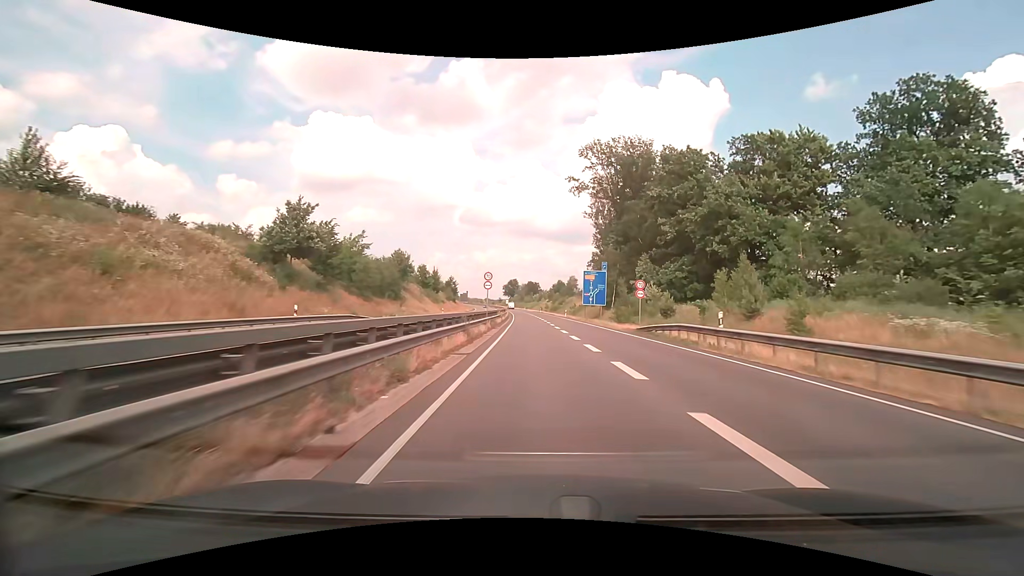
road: trunk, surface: asphalt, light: Day
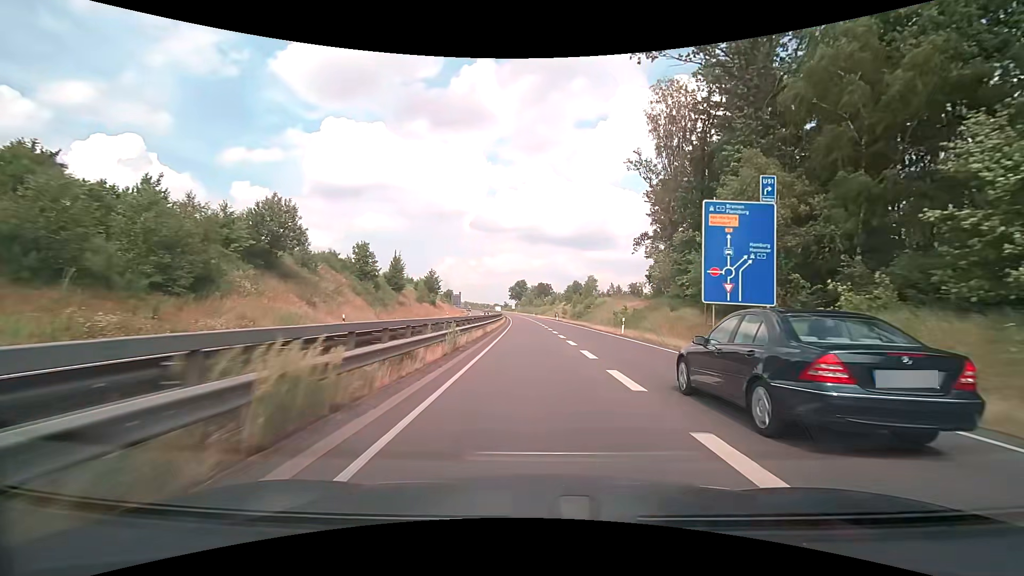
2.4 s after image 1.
(-0.4, +42.5) m; -1°
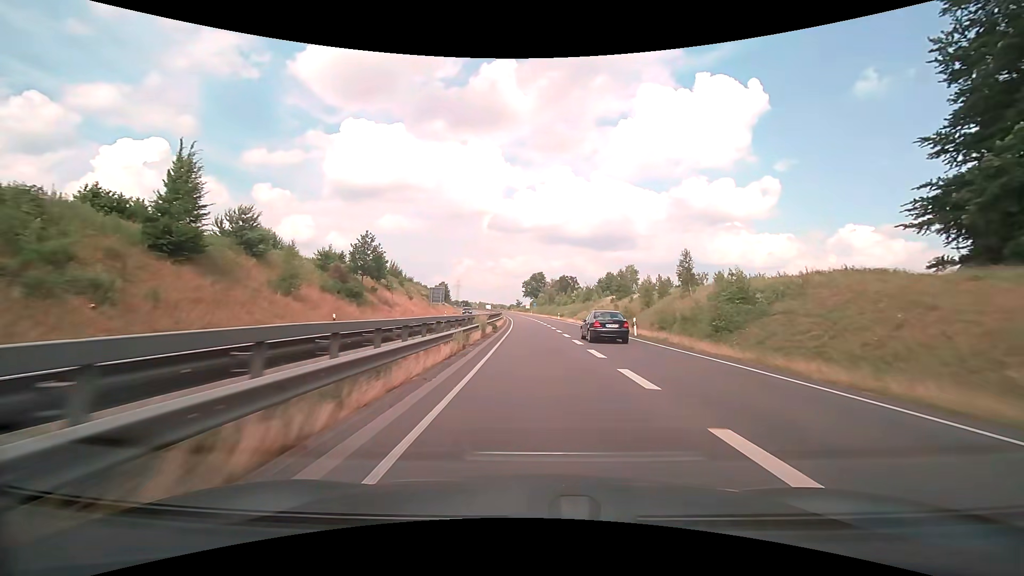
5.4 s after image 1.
(-1.0, +53.8) m; -2°
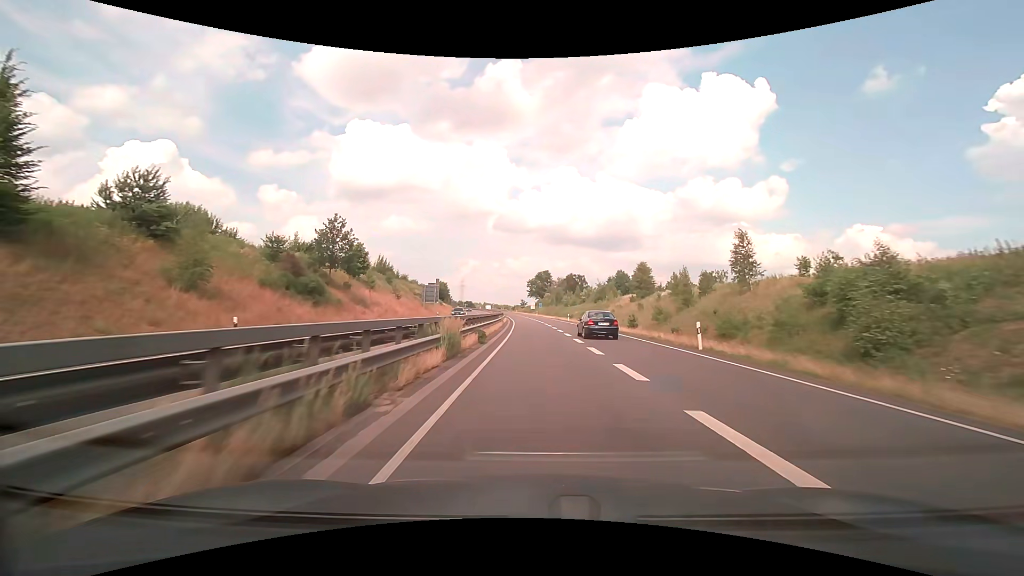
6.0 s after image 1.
(0.0, +10.9) m; -1°
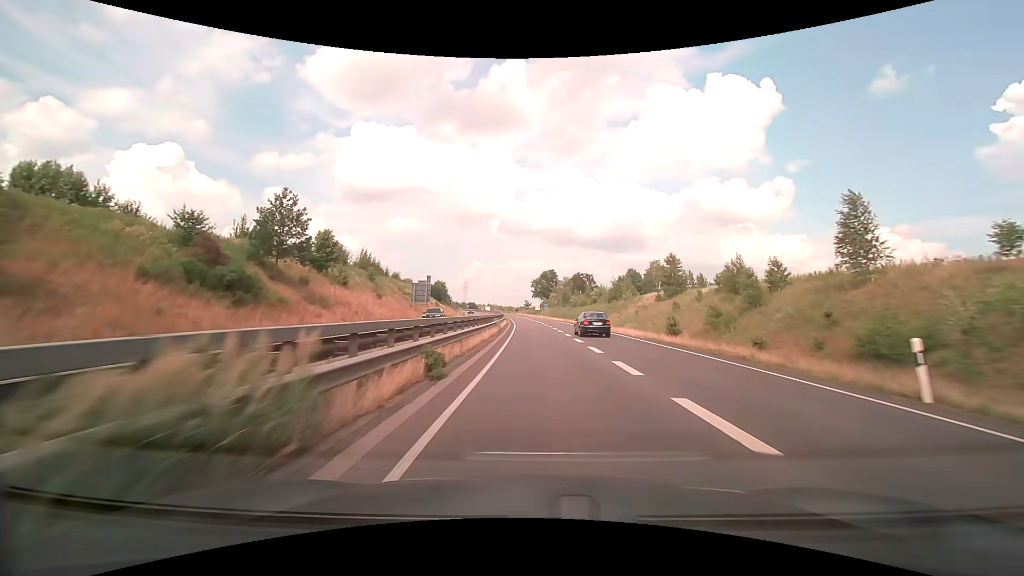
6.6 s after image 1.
(0.0, +10.9) m; 0°
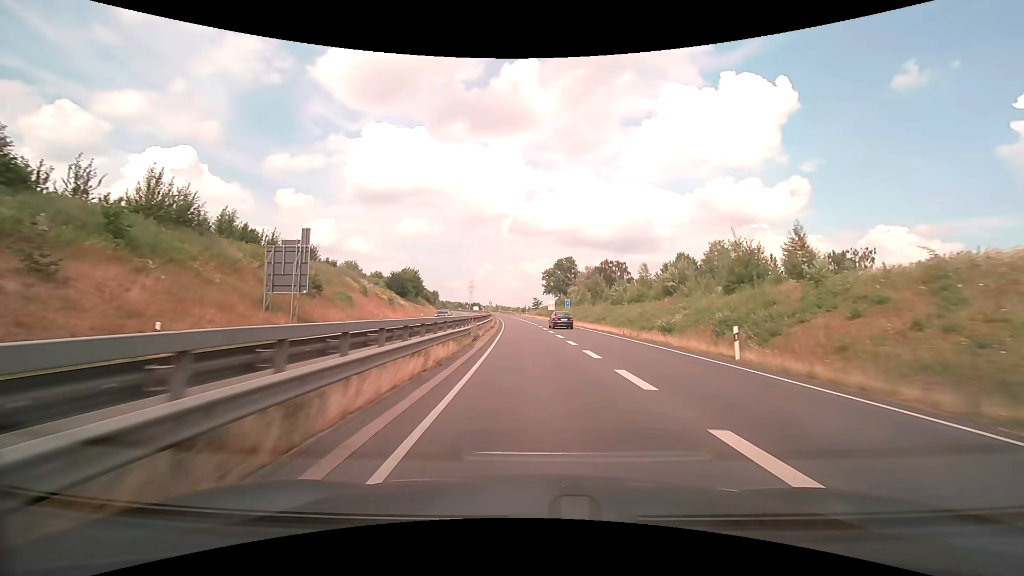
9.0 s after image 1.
(-0.4, +44.0) m; -1°
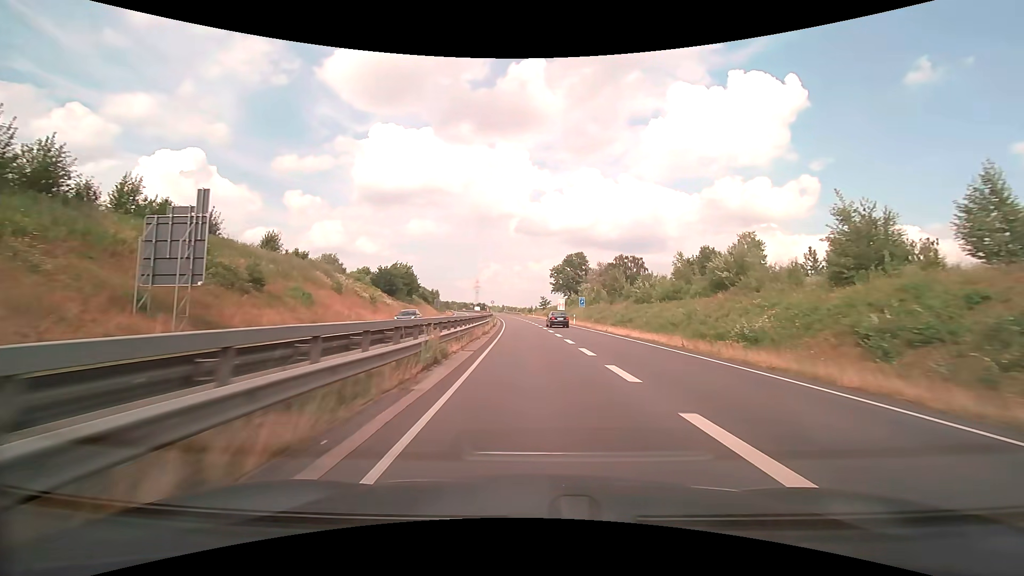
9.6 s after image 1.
(-0.1, +11.0) m; -1°
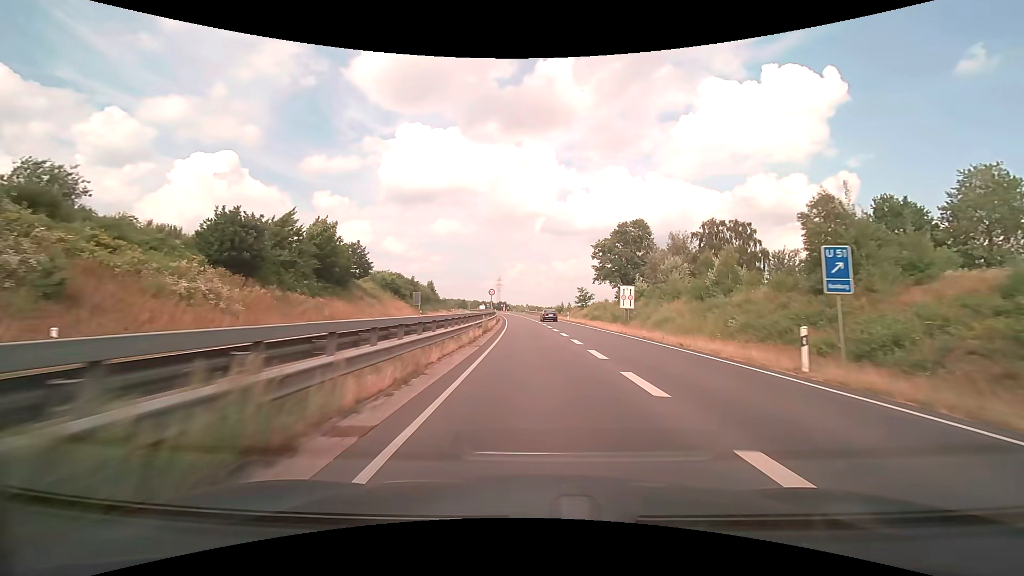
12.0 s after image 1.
(-1.0, +43.5) m; -3°
(0, +10) (0, +20) (0, +30) (-1, +40) (-1, +50) (-1, +60) (-2, +70) (-3, +80) (-4, +90) (-5, +100) m
